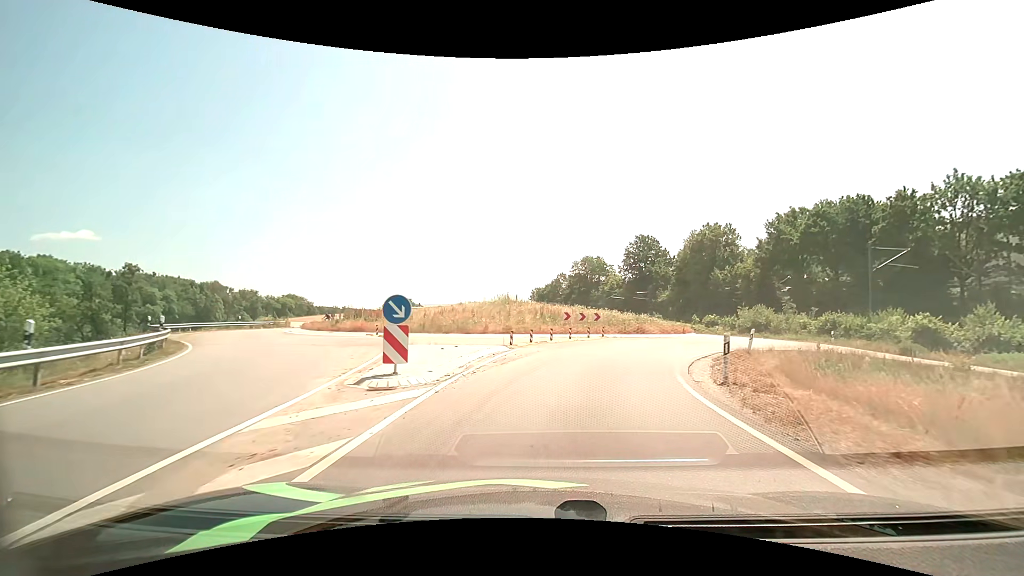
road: primary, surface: asphalt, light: Day
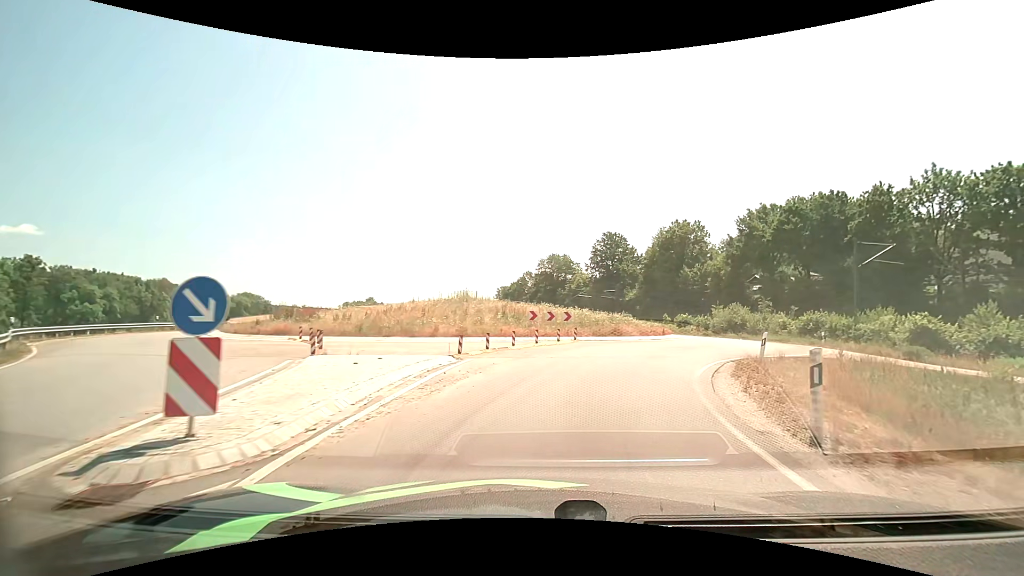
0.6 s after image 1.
(+0.1, +4.8) m; +3°
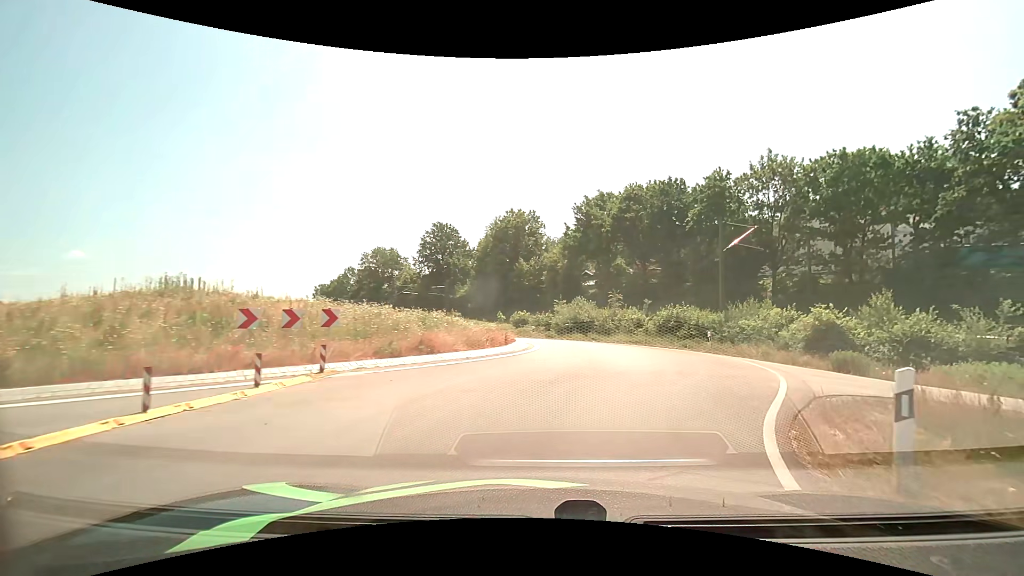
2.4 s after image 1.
(+2.3, +13.6) m; +19°
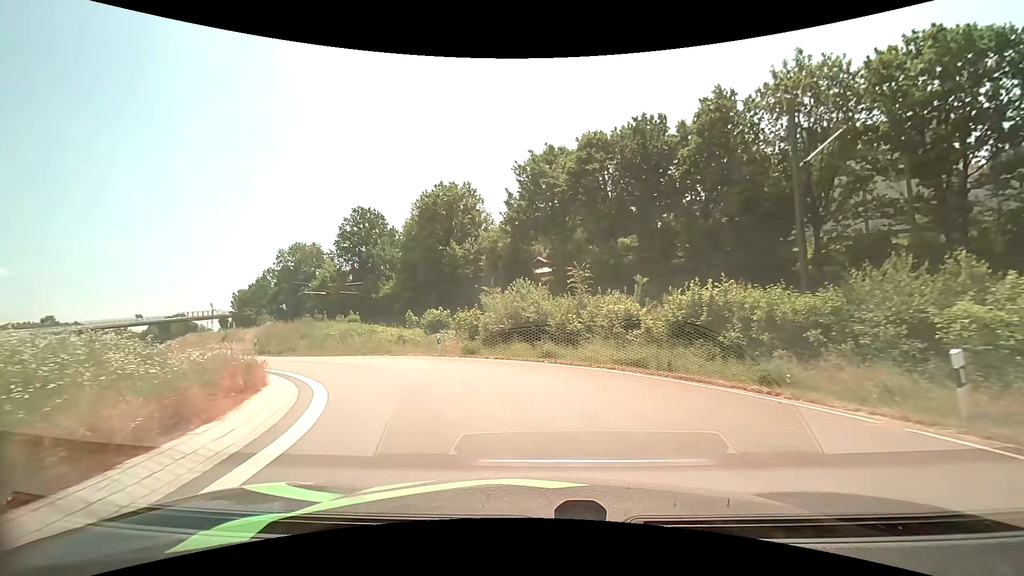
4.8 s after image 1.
(+2.3, +18.6) m; +7°
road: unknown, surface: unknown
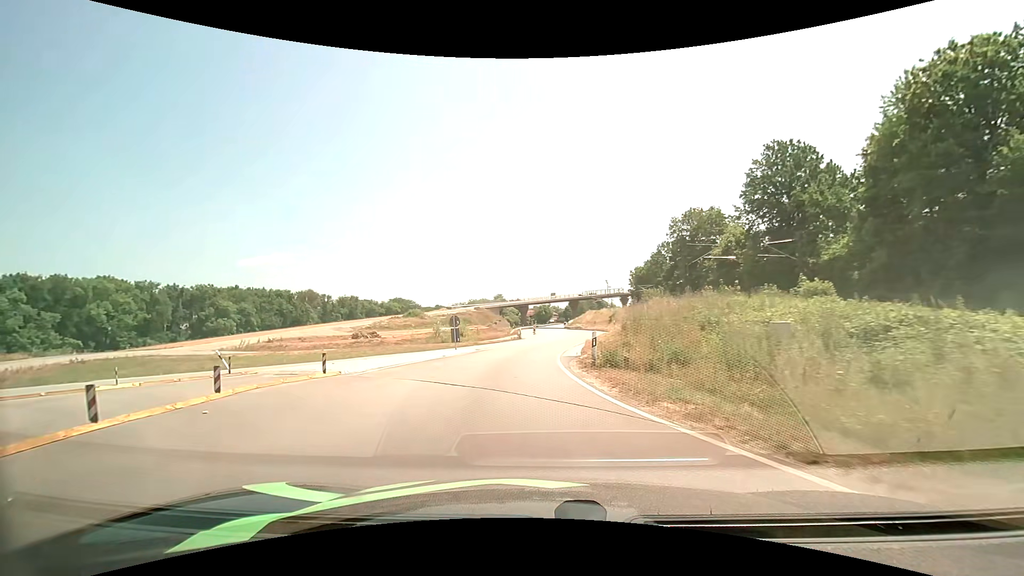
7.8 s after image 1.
(-8.9, +21.3) m; -44°
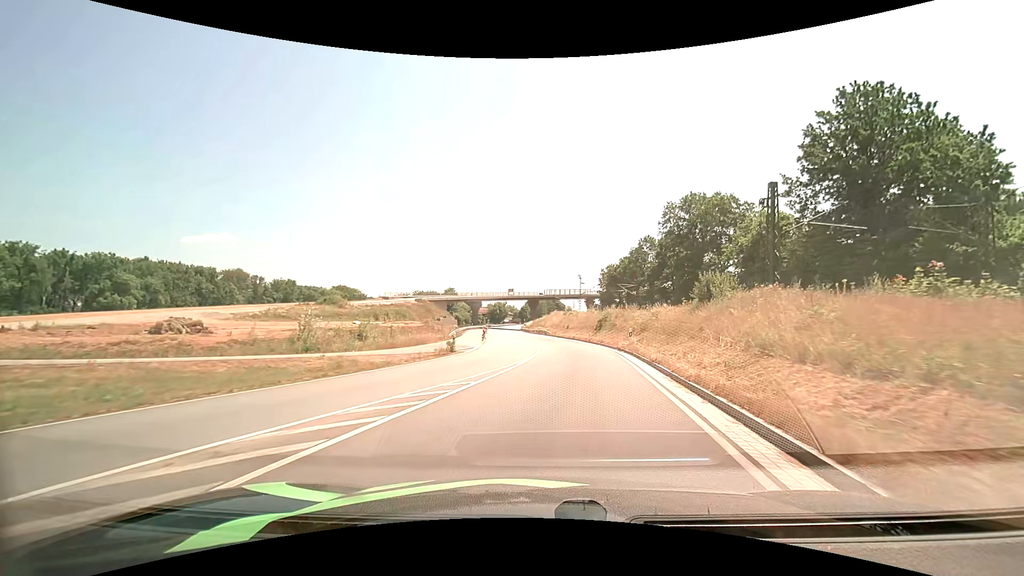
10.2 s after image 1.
(-0.7, +25.0) m; +3°
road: primary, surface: asphalt
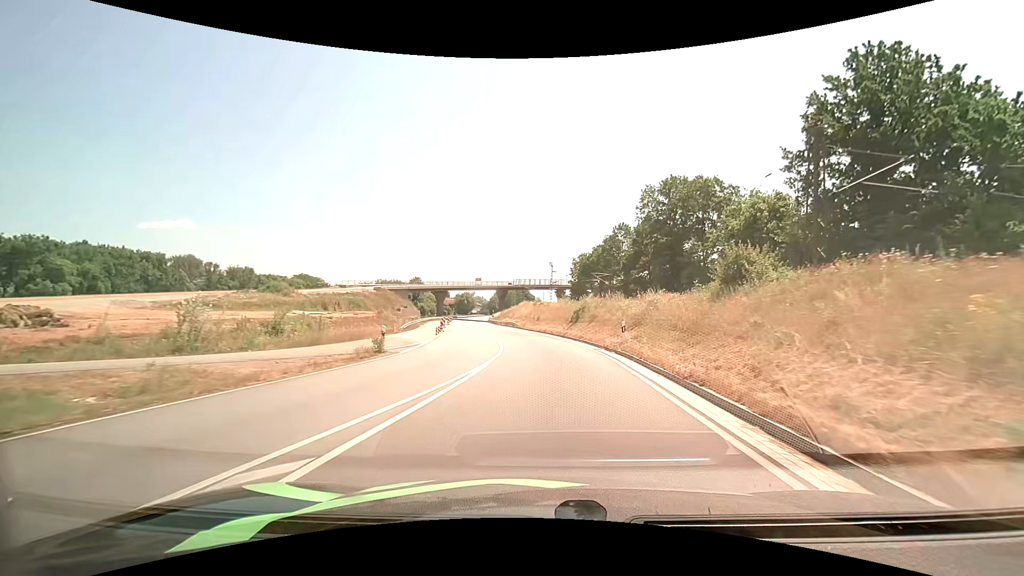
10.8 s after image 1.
(+0.3, +7.6) m; +4°
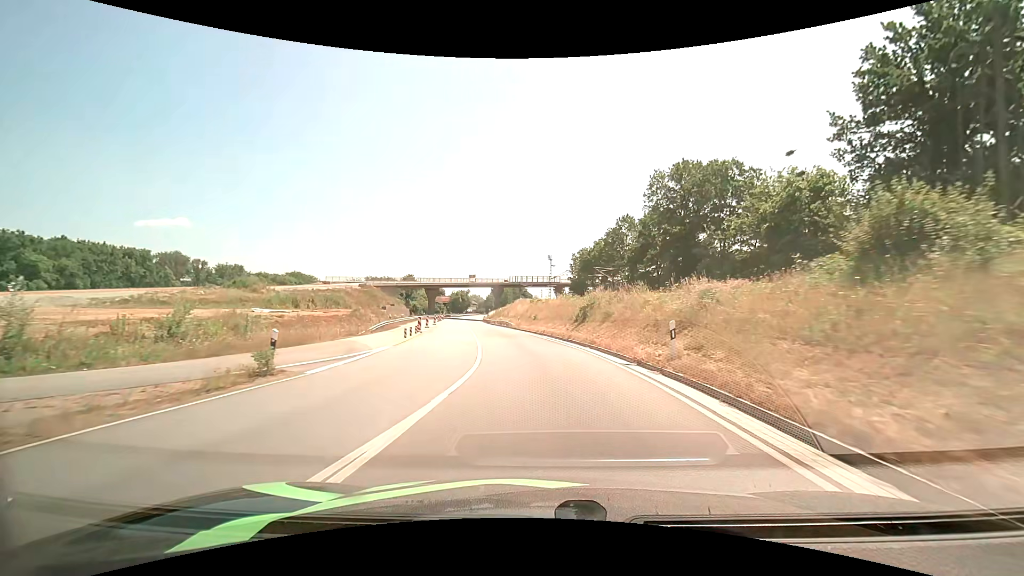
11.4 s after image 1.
(+0.1, +8.2) m; +1°
(0, +10) (-1, +20) (-2, +30) (-3, +40) (-4, +50) (-6, +60) (-8, +69) (-9, +79) (-11, +89) (-12, +99) m
